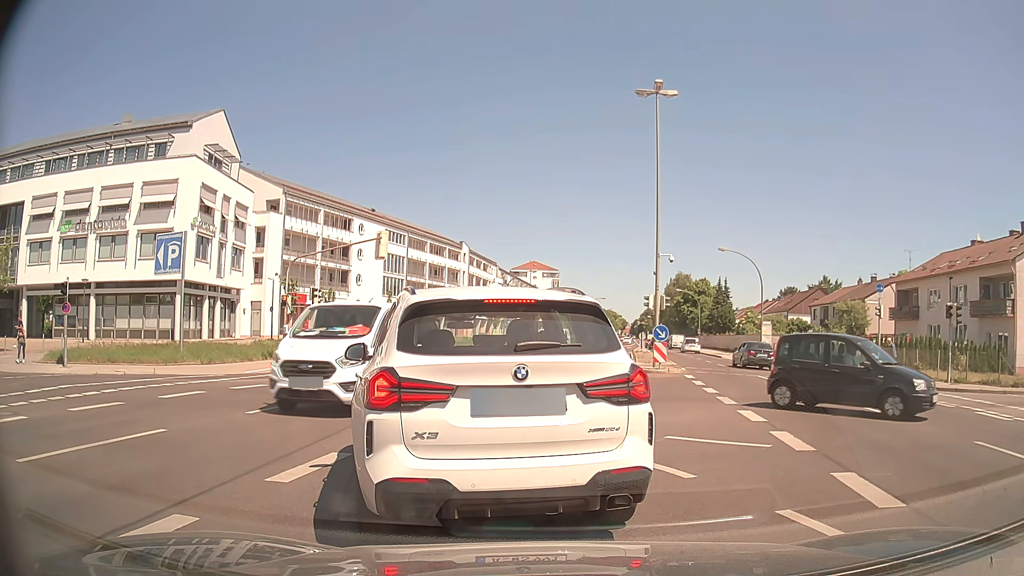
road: secondary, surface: asphalt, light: Day
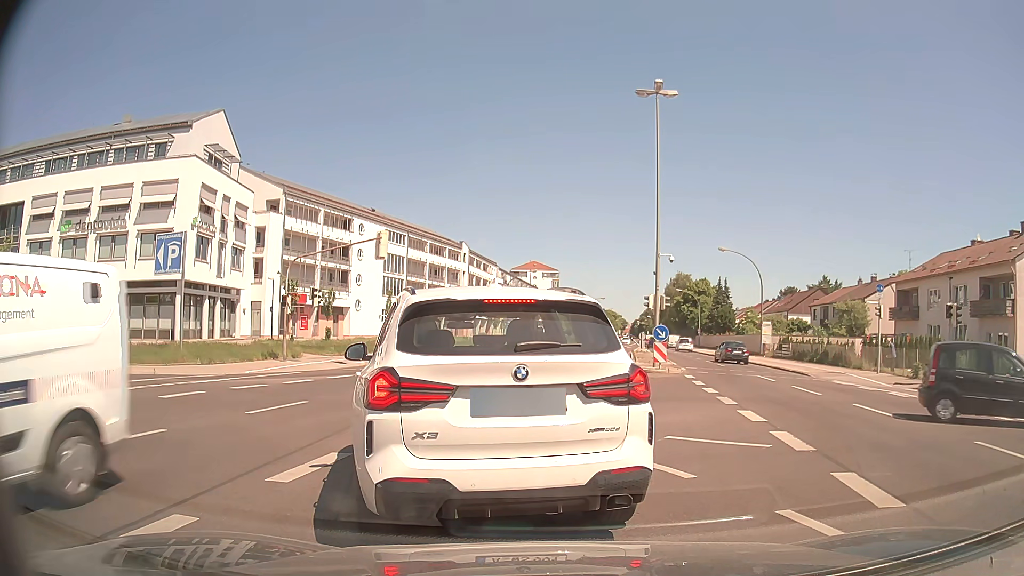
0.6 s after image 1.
(0.0, 0.0) m; 0°
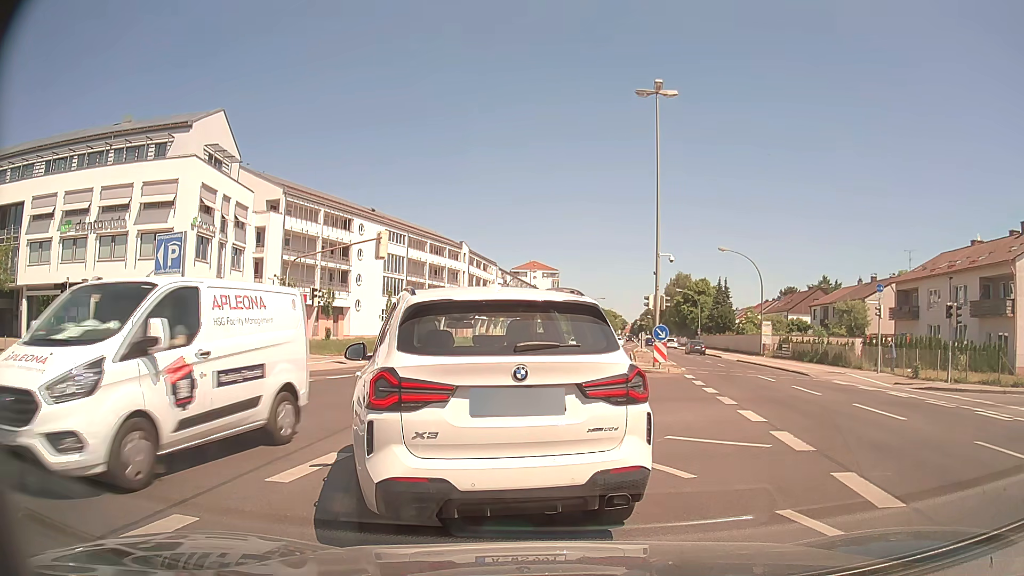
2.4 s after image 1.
(0.0, 0.0) m; 0°
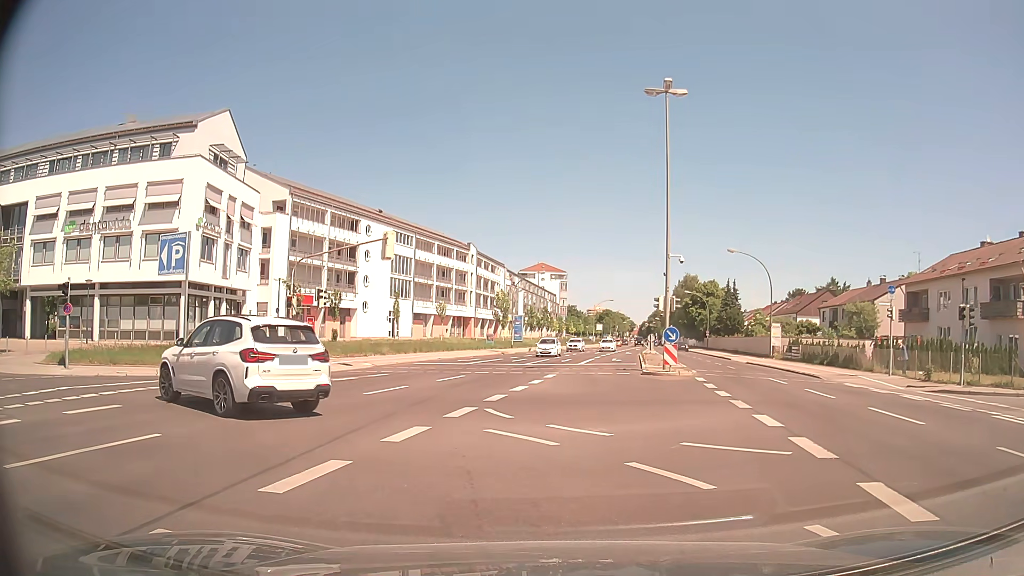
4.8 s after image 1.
(0.0, +0.4) m; 0°
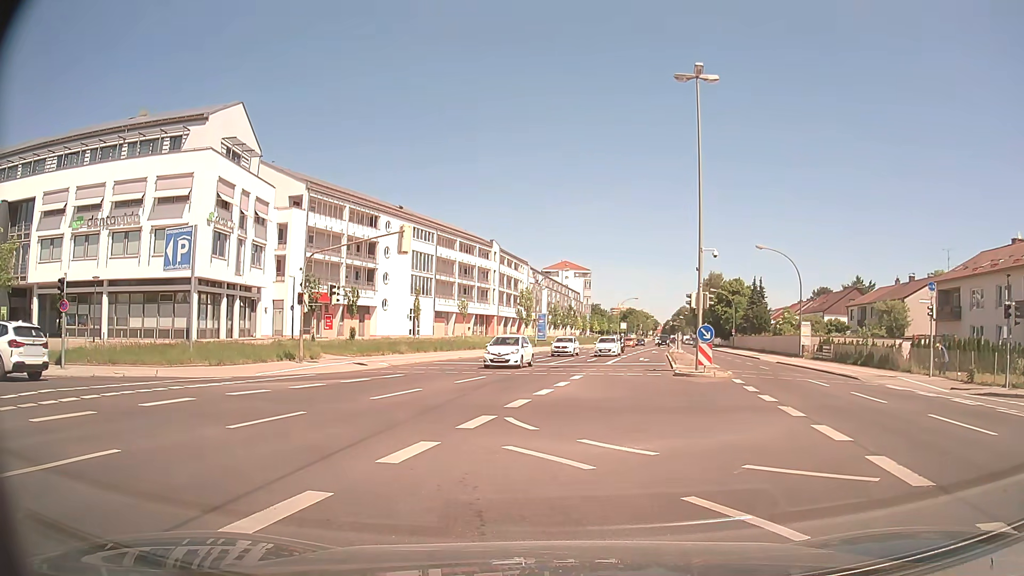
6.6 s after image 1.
(0.0, +1.7) m; 0°
